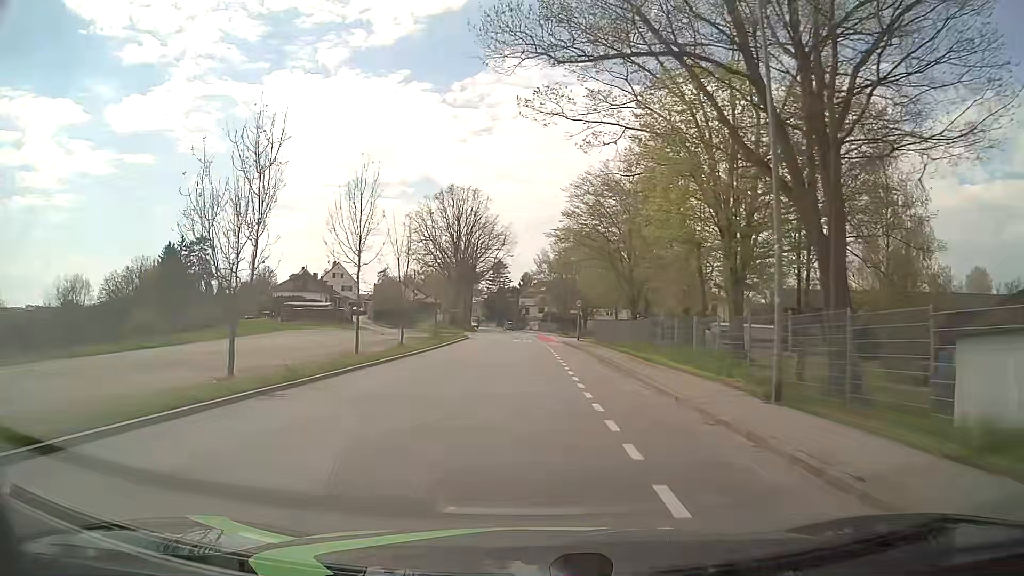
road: tertiary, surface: asphalt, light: Day
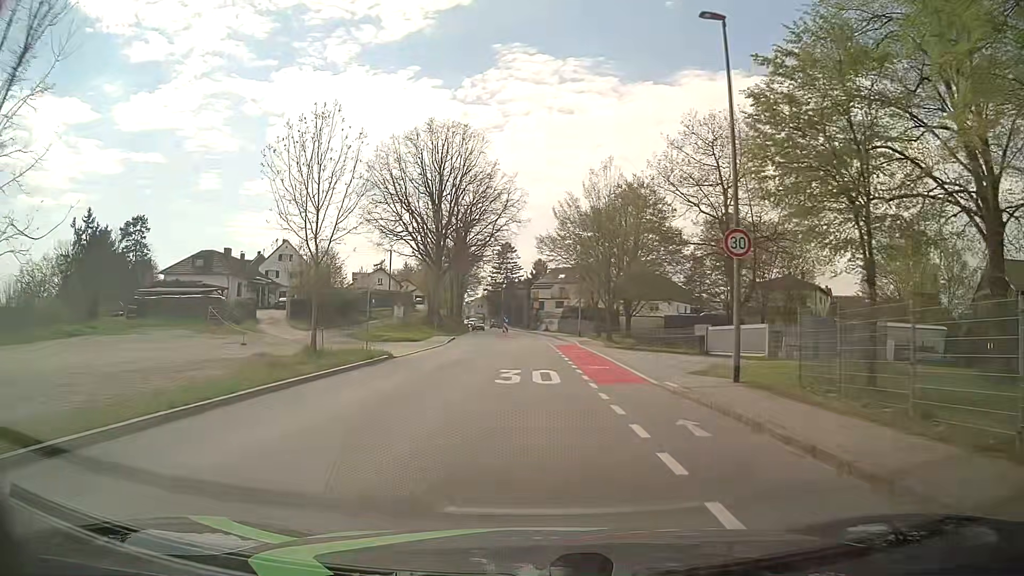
(-0.4, +36.7) m; -1°
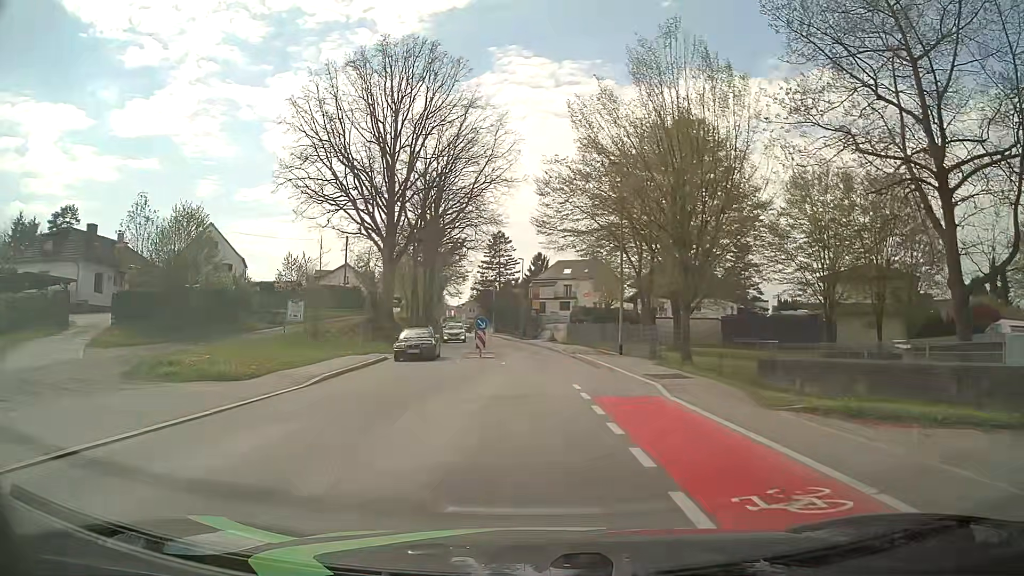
(-0.3, +25.2) m; 0°
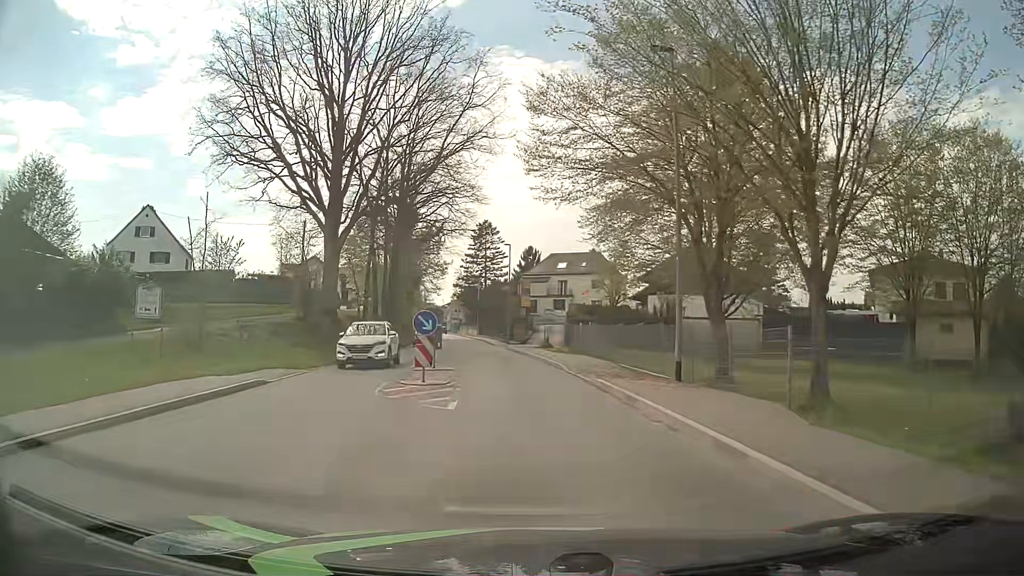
(0.0, +13.0) m; 0°
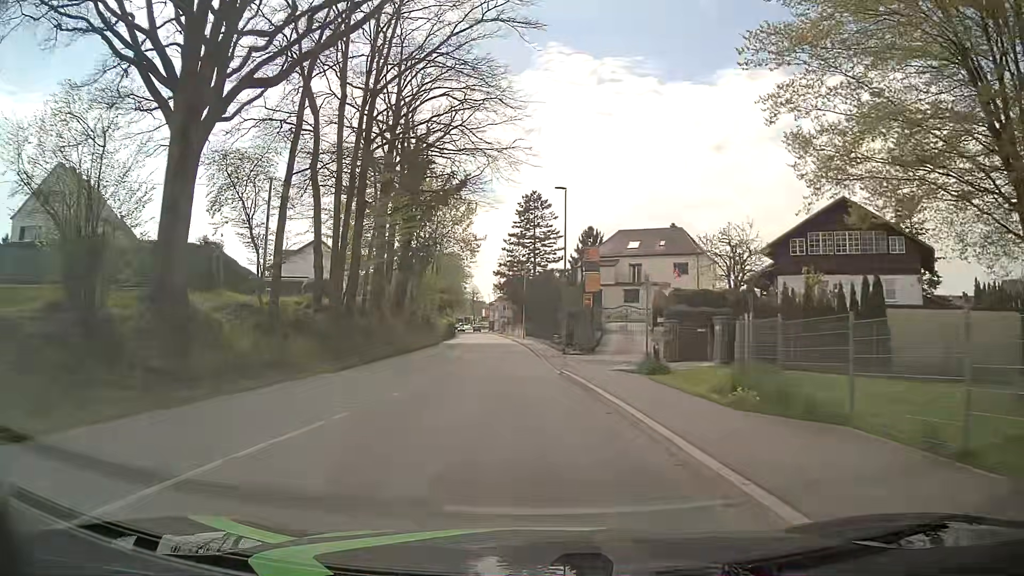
(-0.4, +22.7) m; -4°
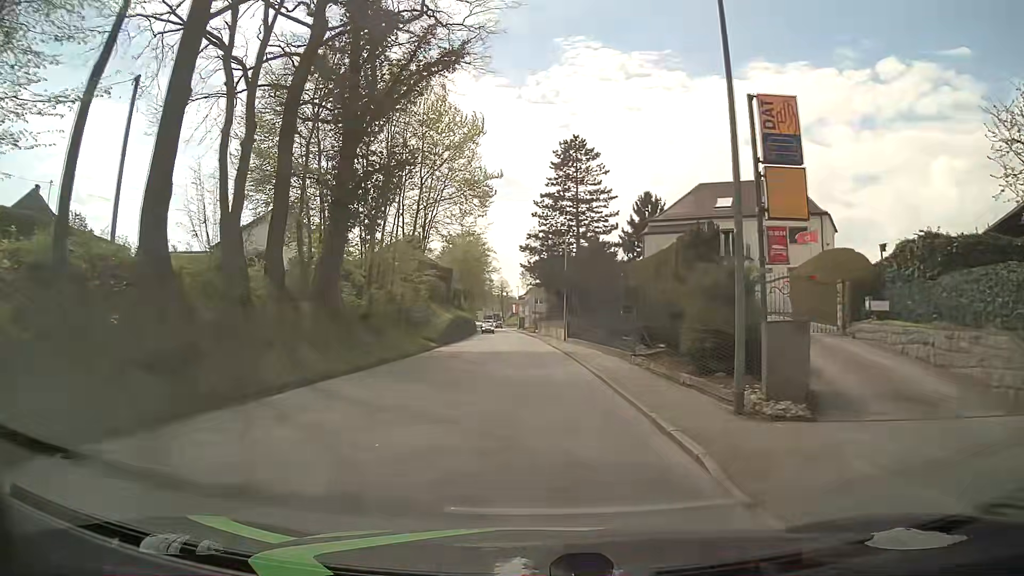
(-1.2, +23.6) m; -4°
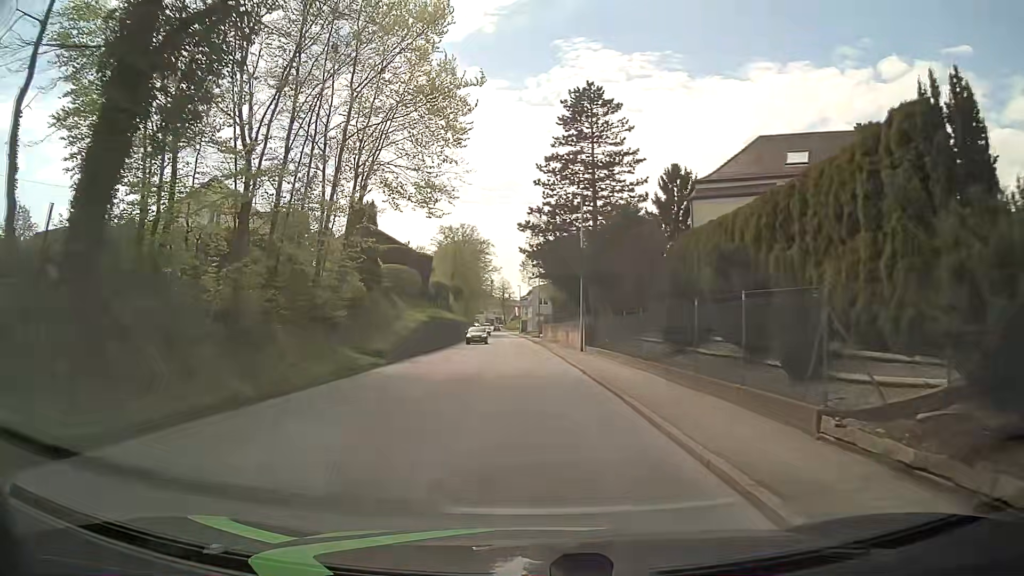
(+0.2, +14.4) m; 0°
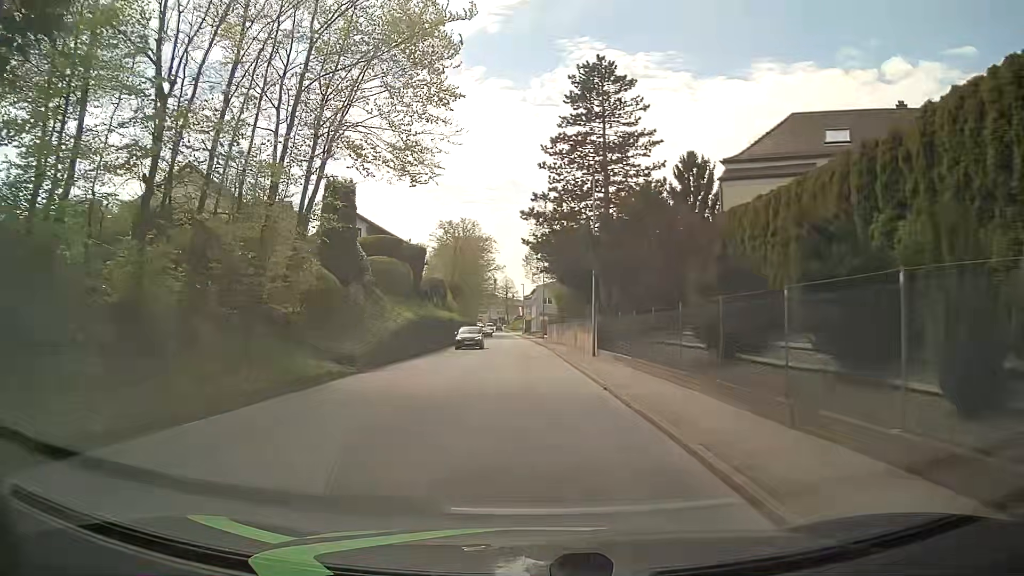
(0.0, +4.8) m; -1°
(0, +10) (0, +20) (0, +30) (0, +40) (0, +50) (-1, +60) (-1, +70) (-2, +80) (-2, +90) (-3, +100) m
